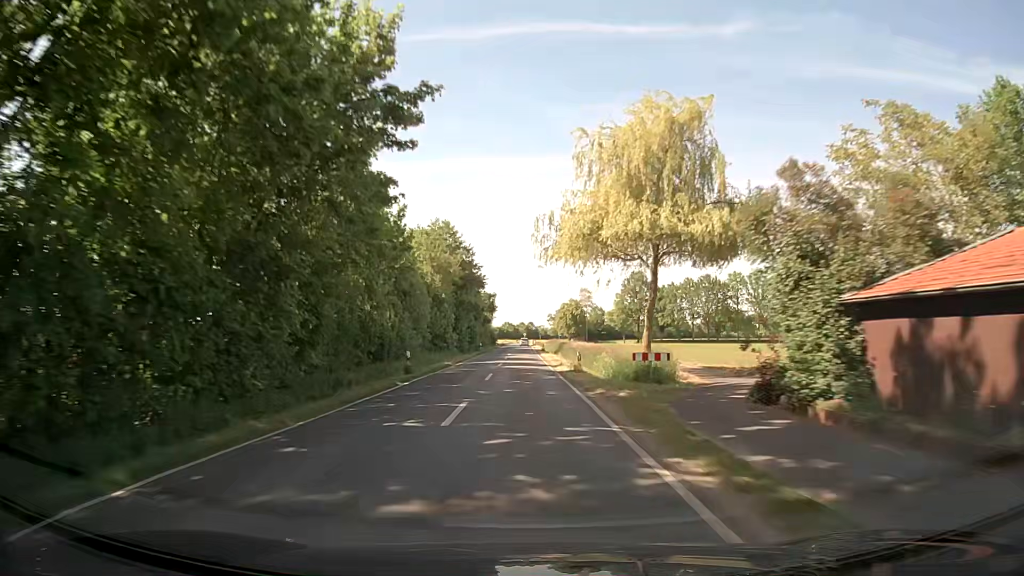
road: secondary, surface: asphalt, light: Day
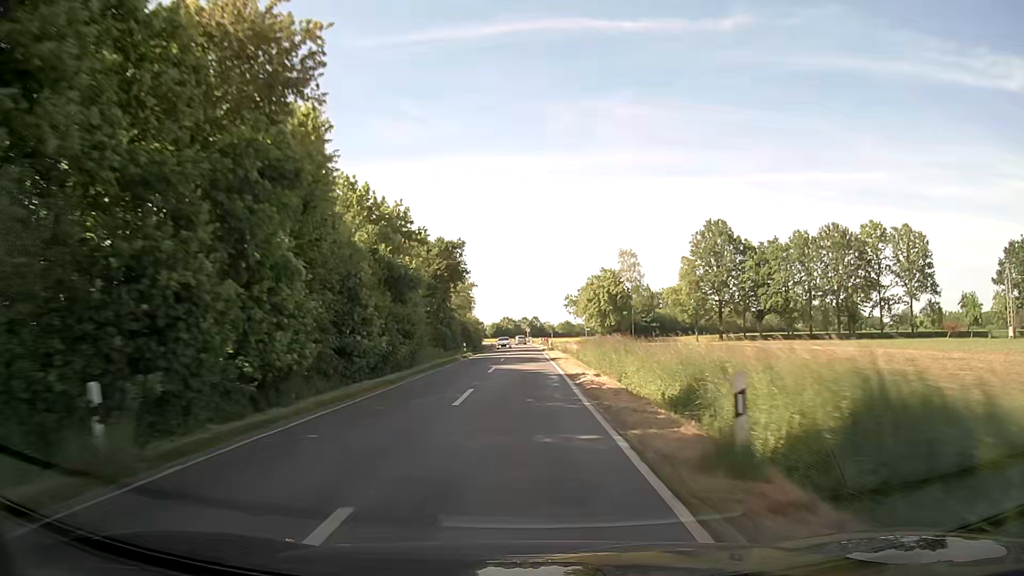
(-0.2, +69.8) m; 0°
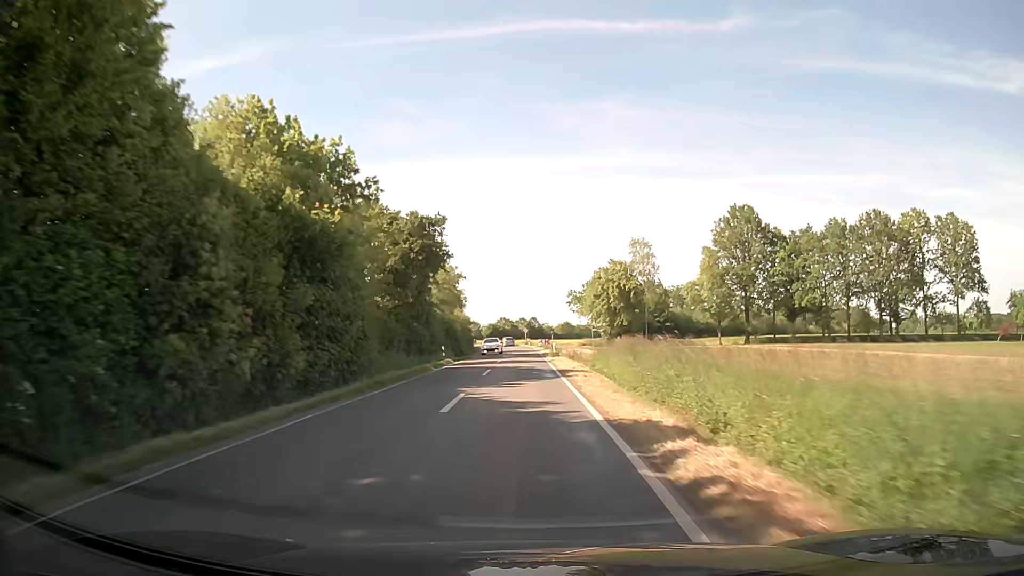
(0.0, +13.2) m; 0°
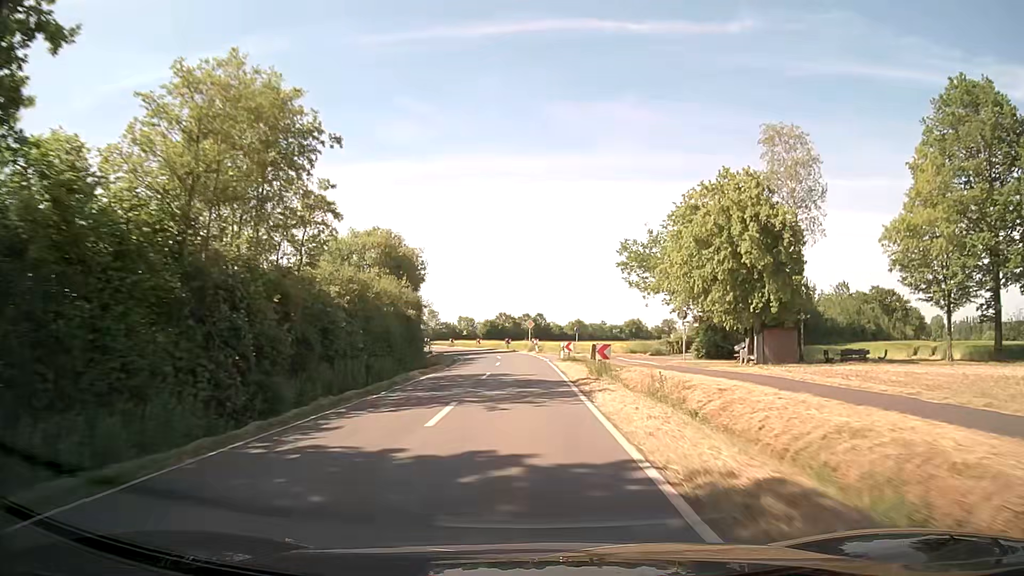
(0.0, +49.8) m; 0°
